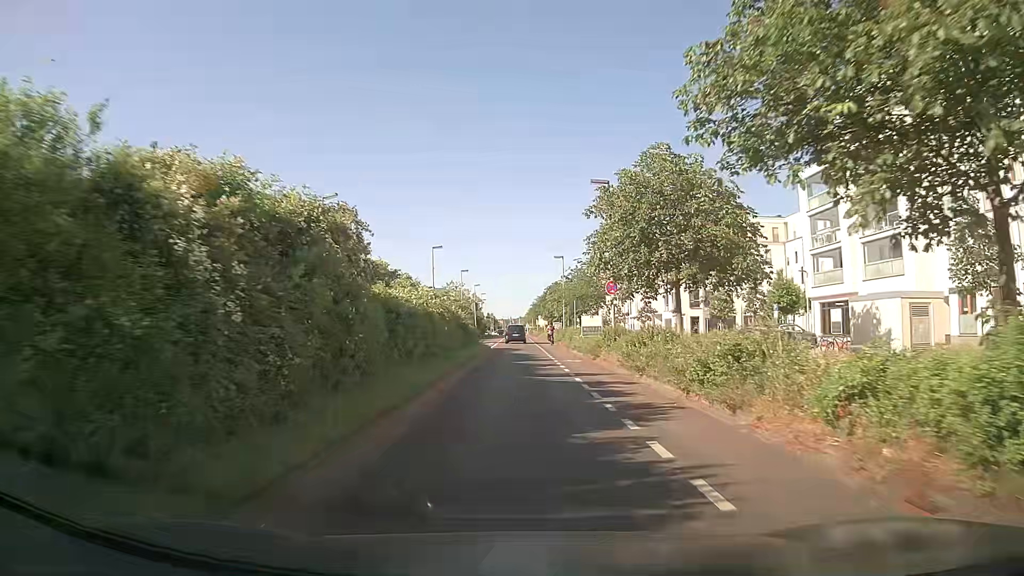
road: secondary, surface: asphalt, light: Day
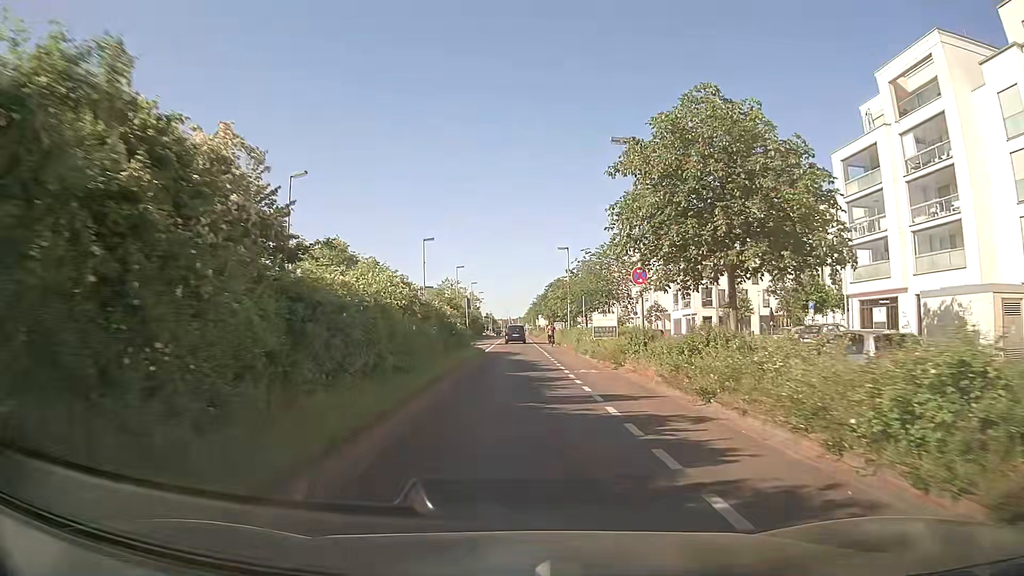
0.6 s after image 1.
(0.0, +6.6) m; -1°
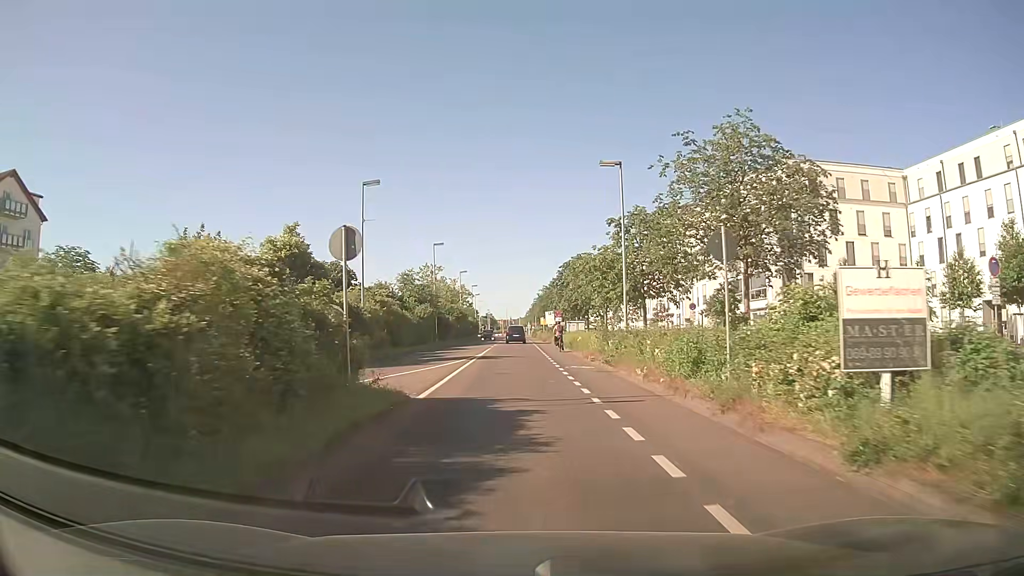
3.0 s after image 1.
(+0.3, +26.7) m; 0°
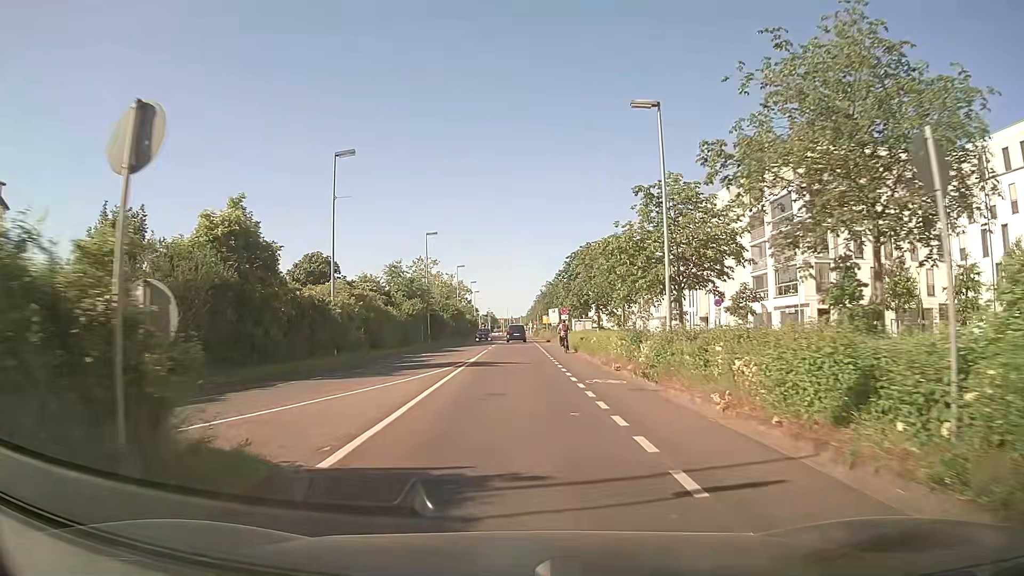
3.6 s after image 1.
(0.0, +6.8) m; 0°
